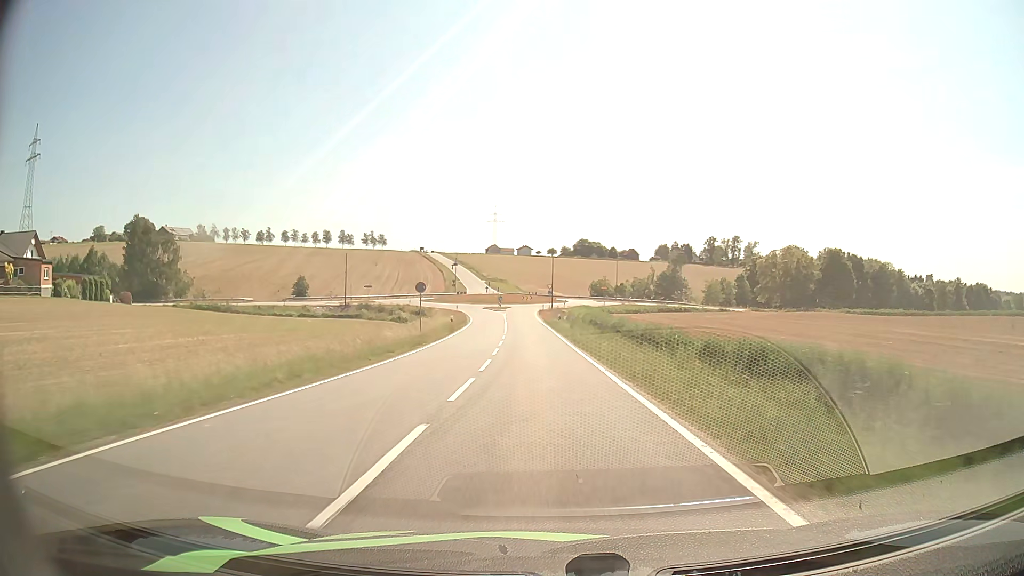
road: tertiary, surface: asphalt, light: Day
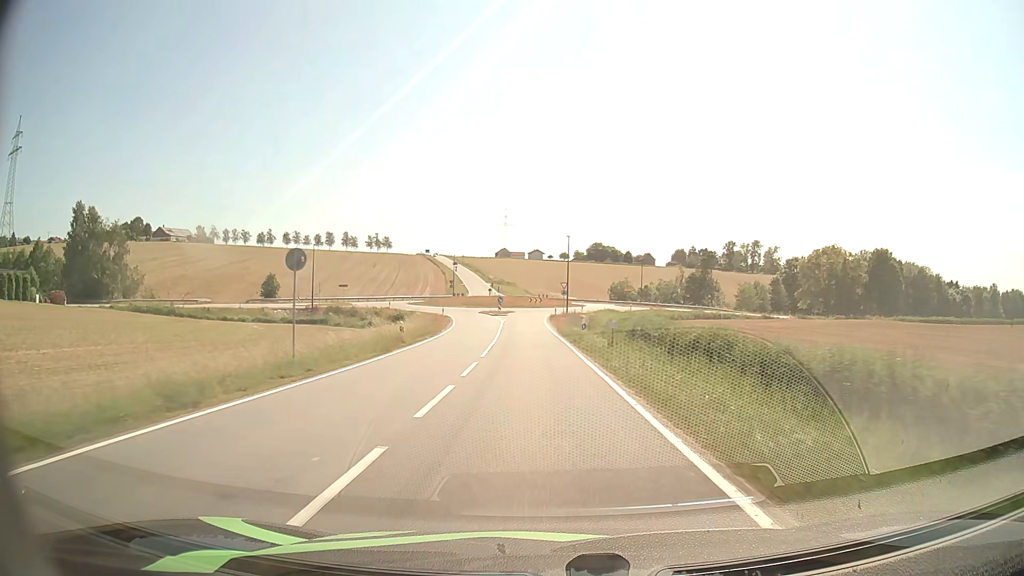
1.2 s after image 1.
(-0.2, +20.3) m; -1°
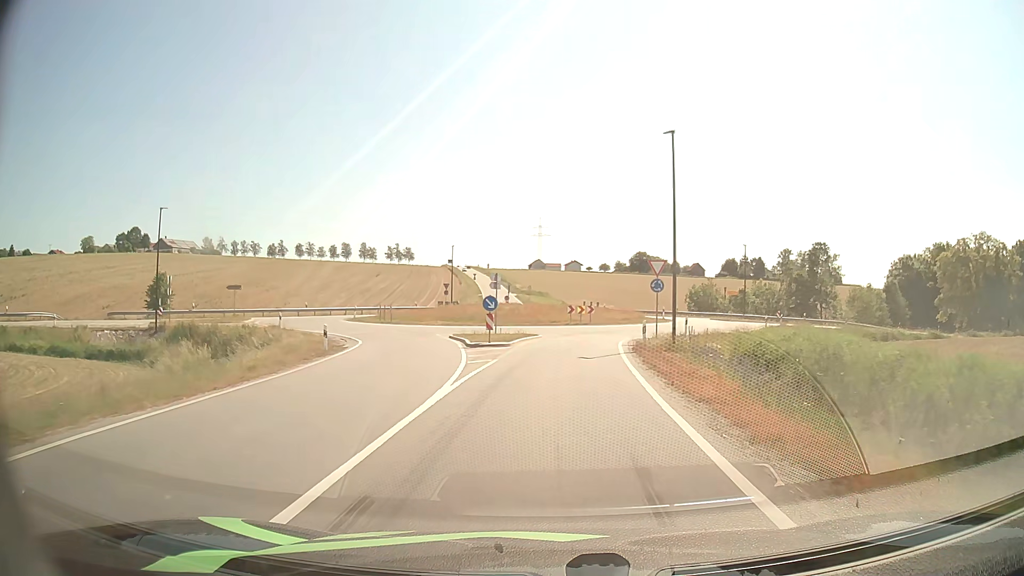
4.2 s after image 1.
(-1.2, +43.4) m; -4°
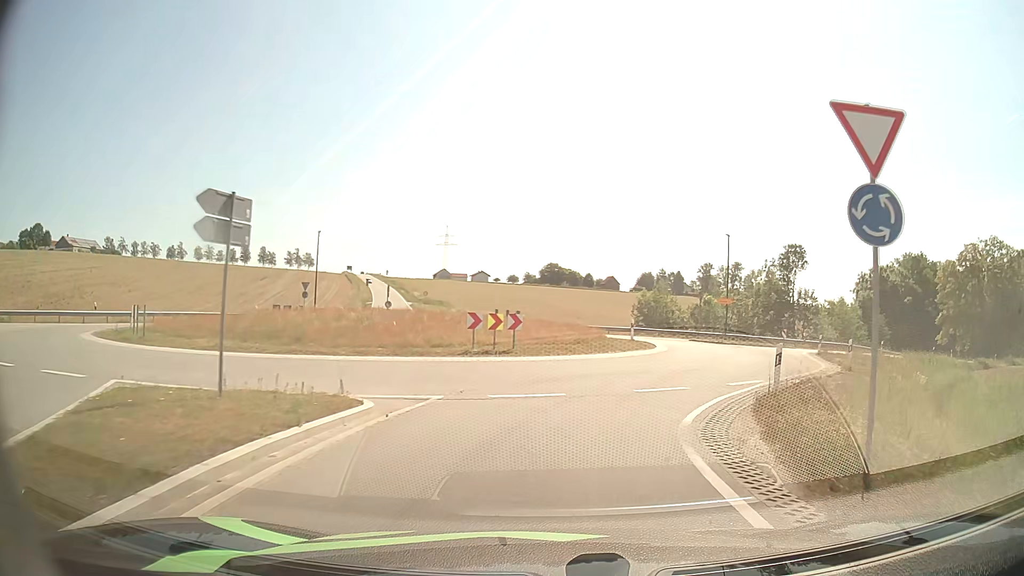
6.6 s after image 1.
(+0.7, +22.5) m; +7°
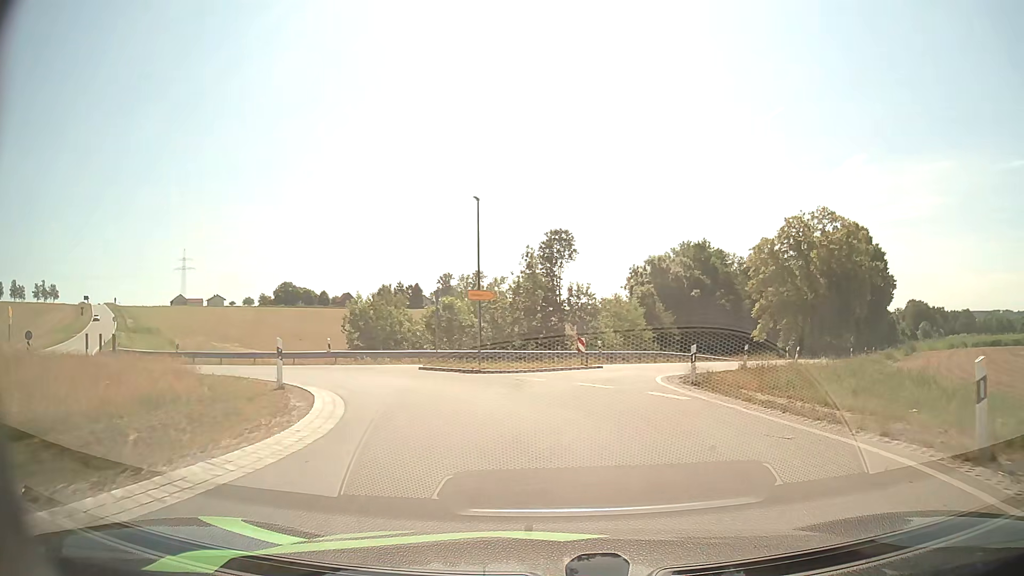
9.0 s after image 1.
(+3.9, +18.4) m; +23°
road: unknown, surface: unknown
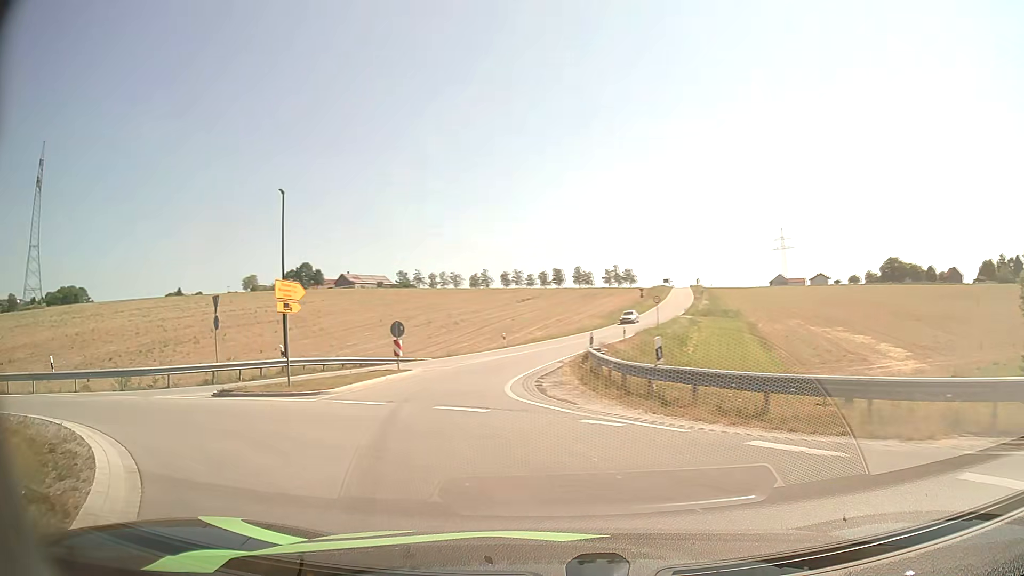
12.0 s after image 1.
(-7.7, +20.7) m; -51°
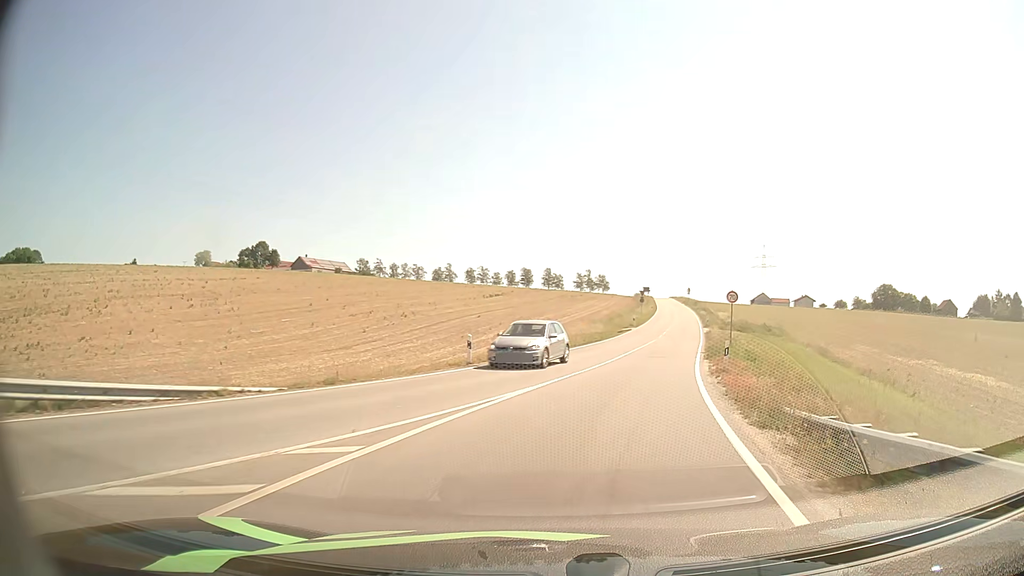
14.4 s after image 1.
(-2.5, +23.9) m; +1°
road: tertiary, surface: asphalt
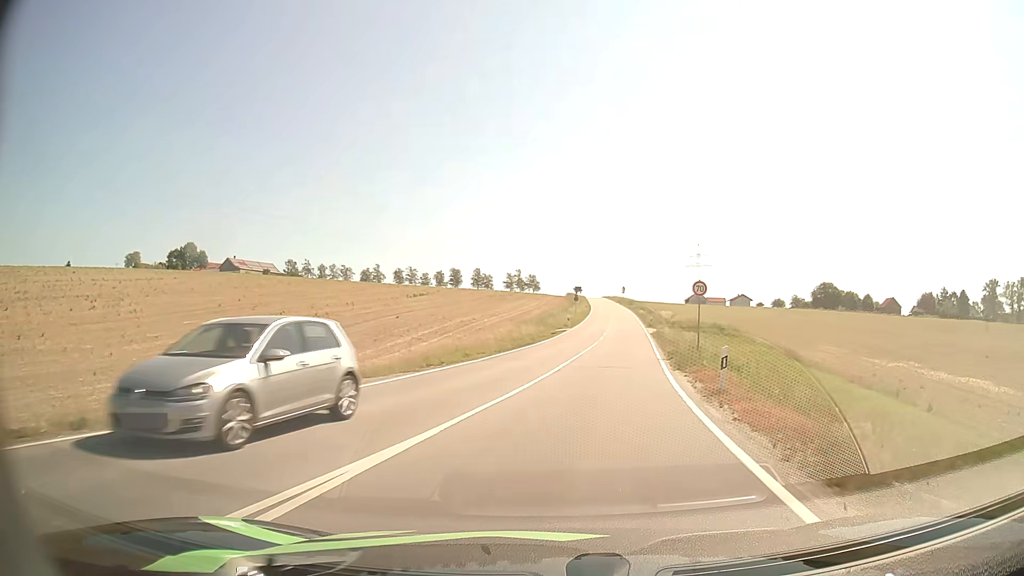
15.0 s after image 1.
(+0.4, +7.3) m; +6°
(+1, +10) (+2, +20) (+3, +30) (+5, +40) (+6, +50) (+7, +59) (+9, +69) (+10, +79) (+11, +89) (+12, +99) m
